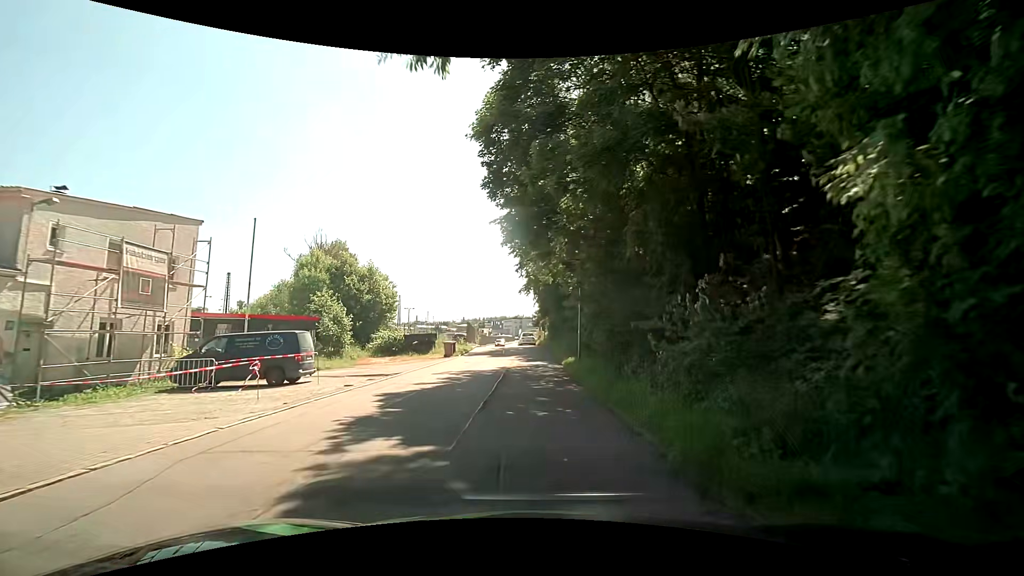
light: Day
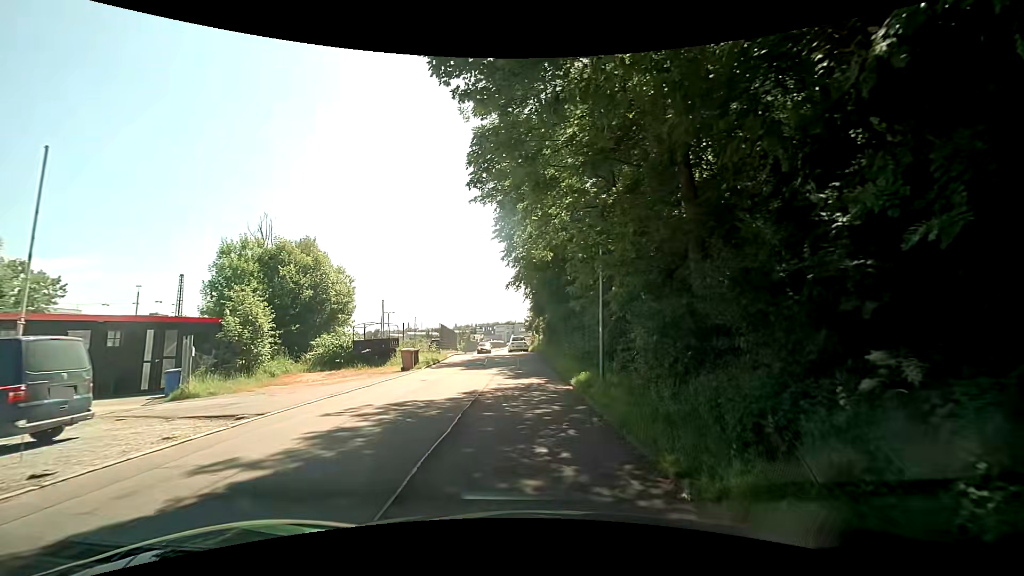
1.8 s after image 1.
(-0.1, +9.5) m; +1°
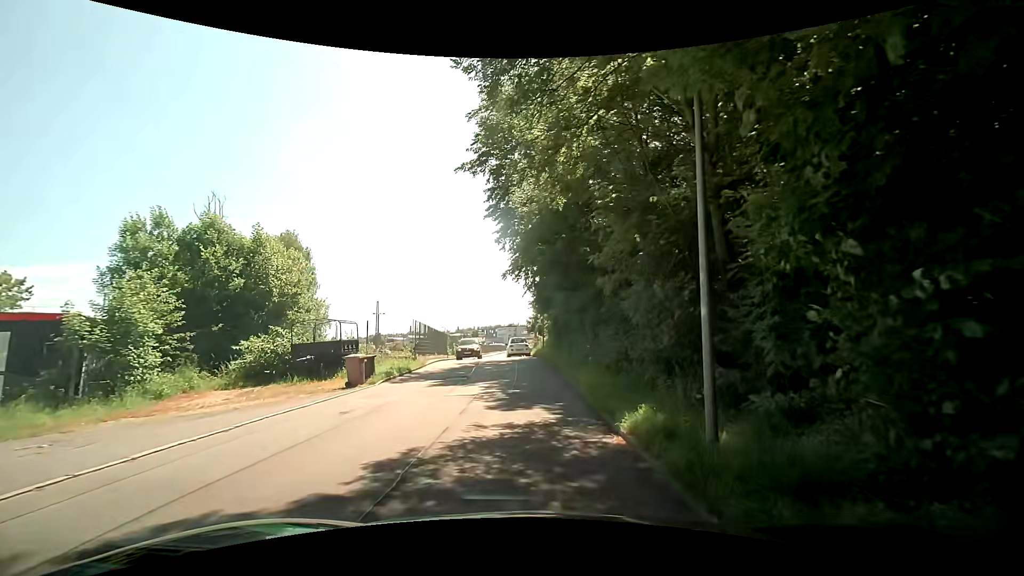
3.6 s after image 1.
(-0.1, +7.8) m; -2°
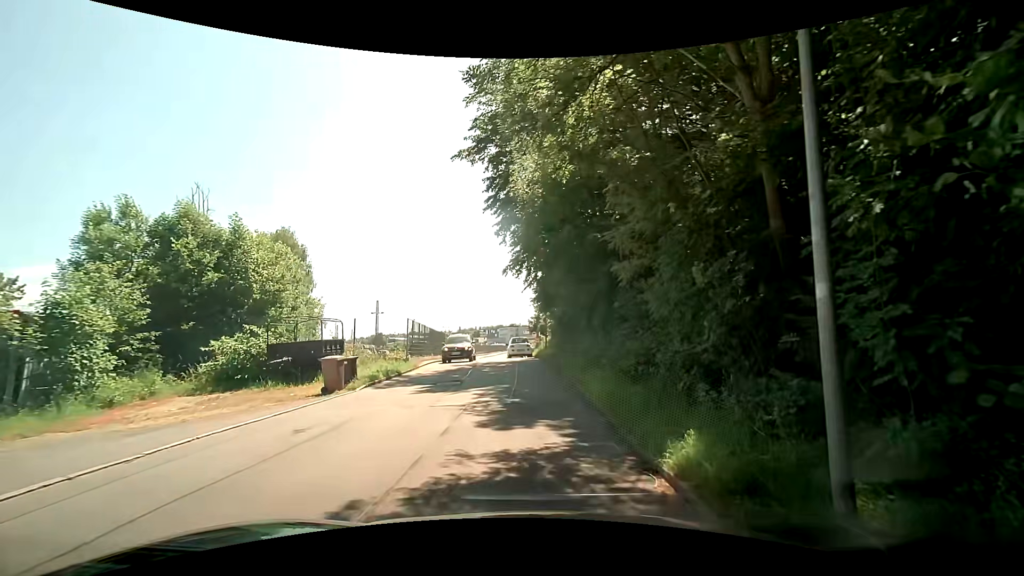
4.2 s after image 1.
(0.0, +2.1) m; 0°
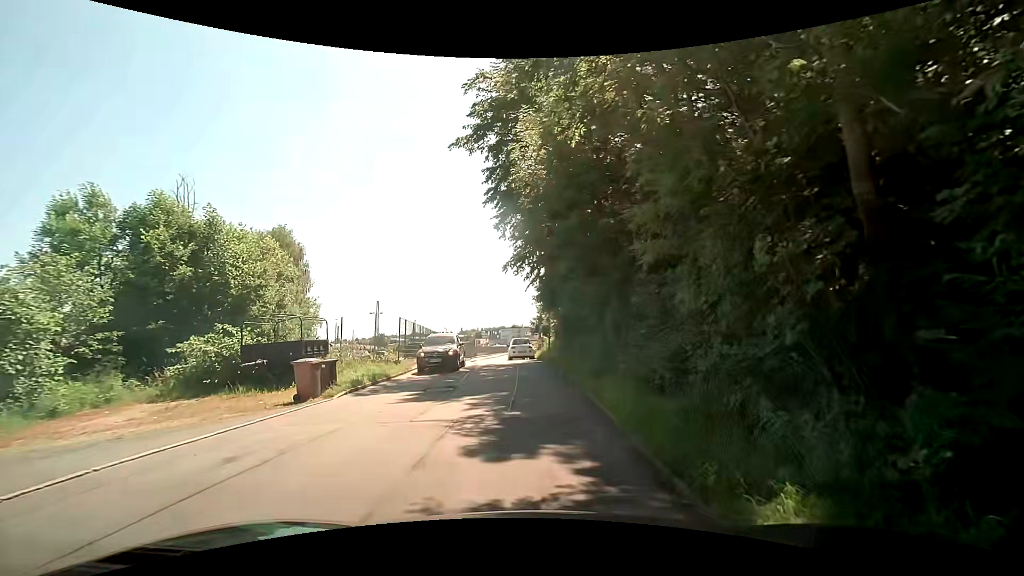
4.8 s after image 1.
(0.0, +1.9) m; +2°
